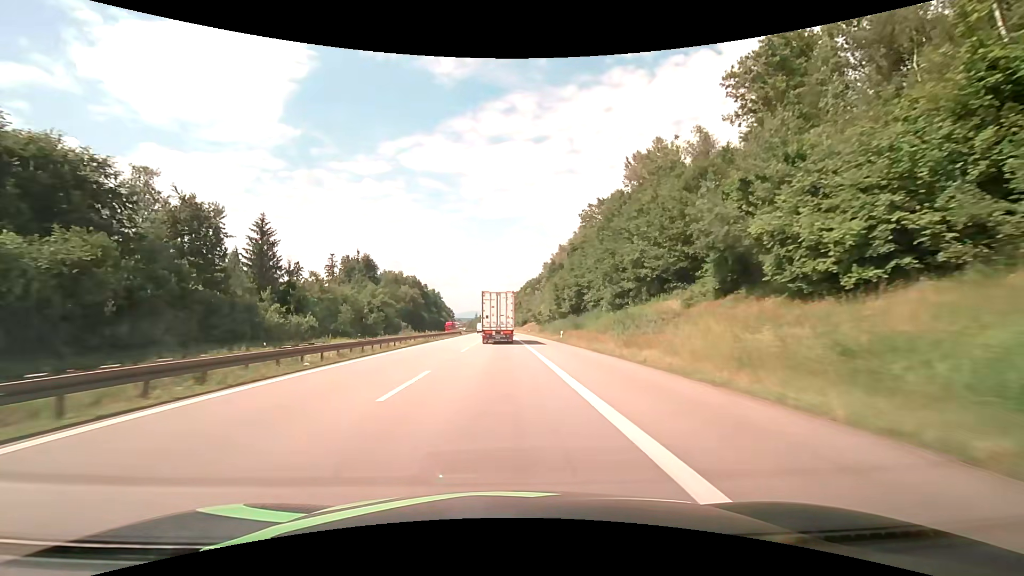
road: motorway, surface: asphalt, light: Day
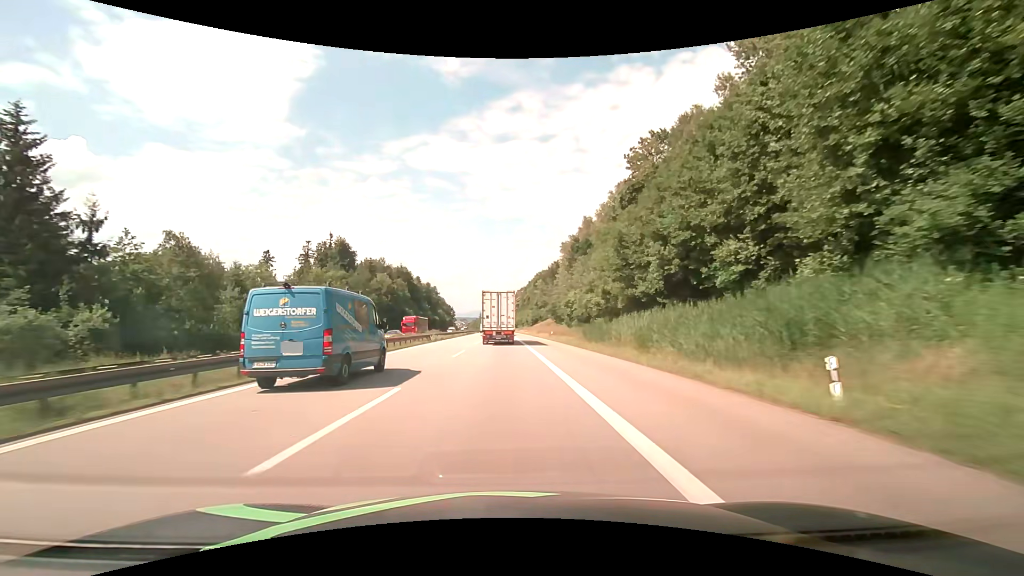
(+0.1, +40.3) m; 0°
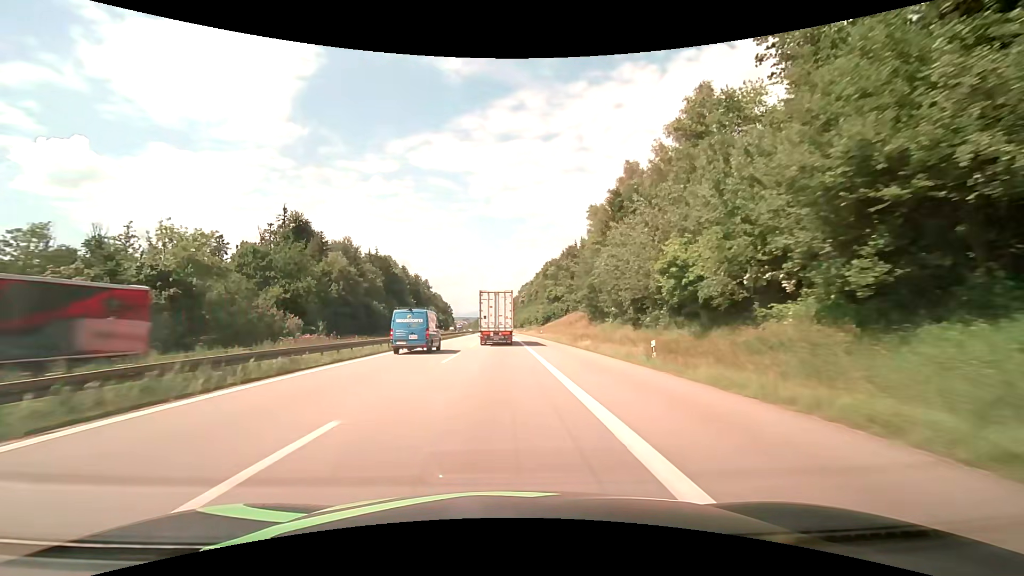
(-0.2, +39.5) m; -1°
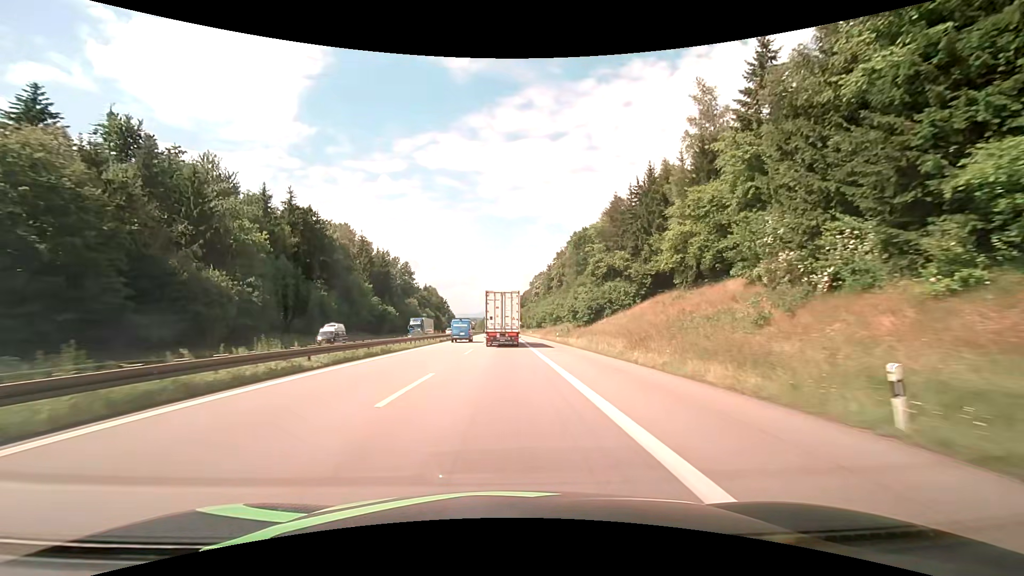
(-0.5, +64.2) m; -1°
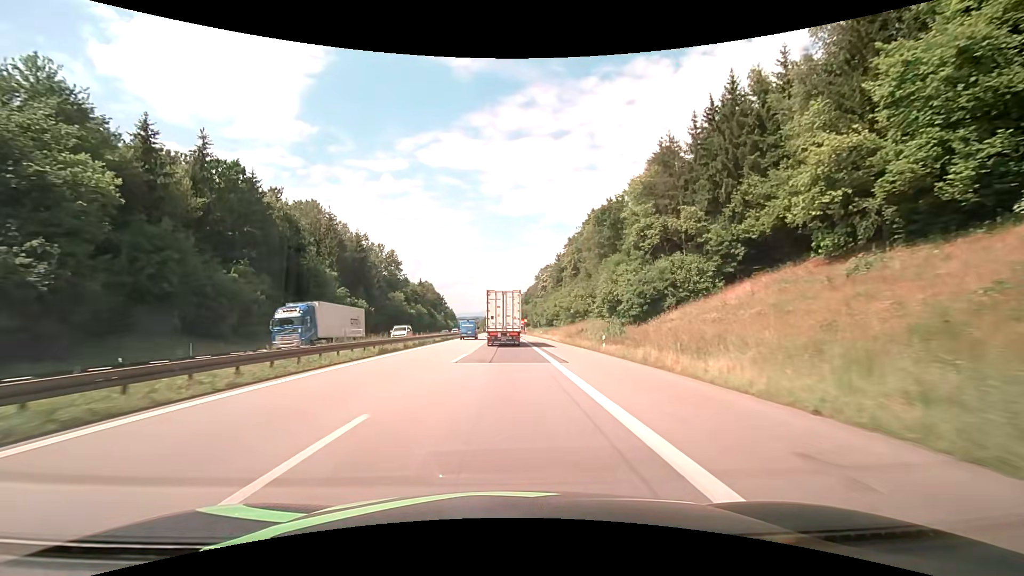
(0.0, +25.3) m; 0°
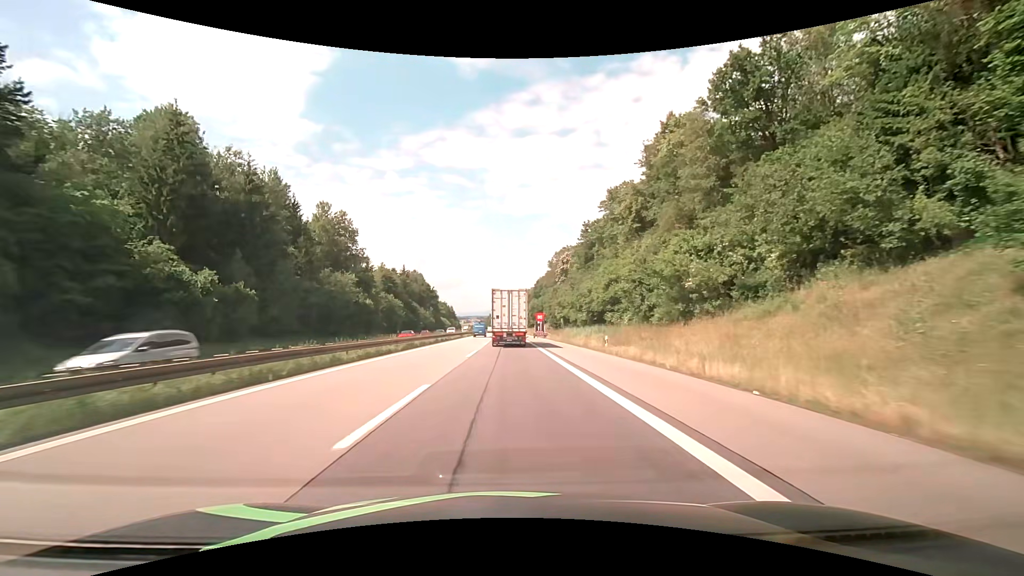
(-0.5, +49.6) m; 0°
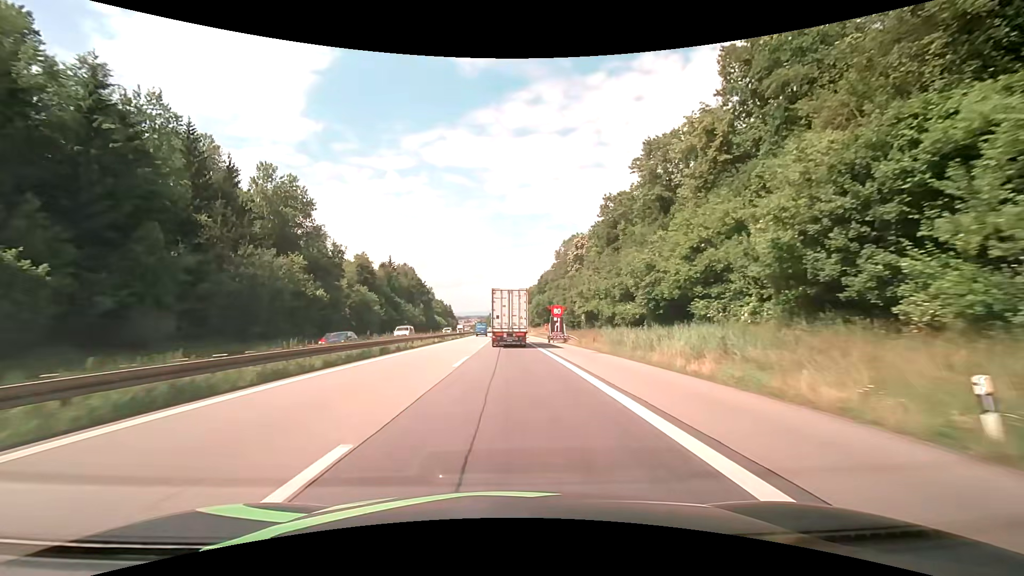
(-0.2, +24.2) m; -1°
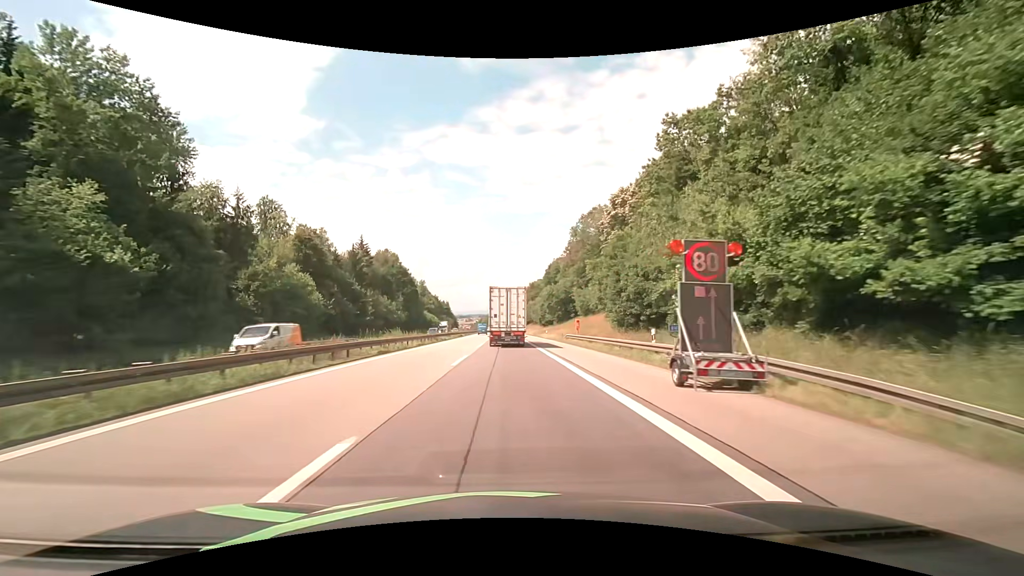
(+0.1, +35.5) m; 0°
(0, +10) (0, +20) (0, +30) (0, +40) (0, +50) (-1, +60) (-1, +70) (-1, +80) (-1, +90) (-1, +100) m
